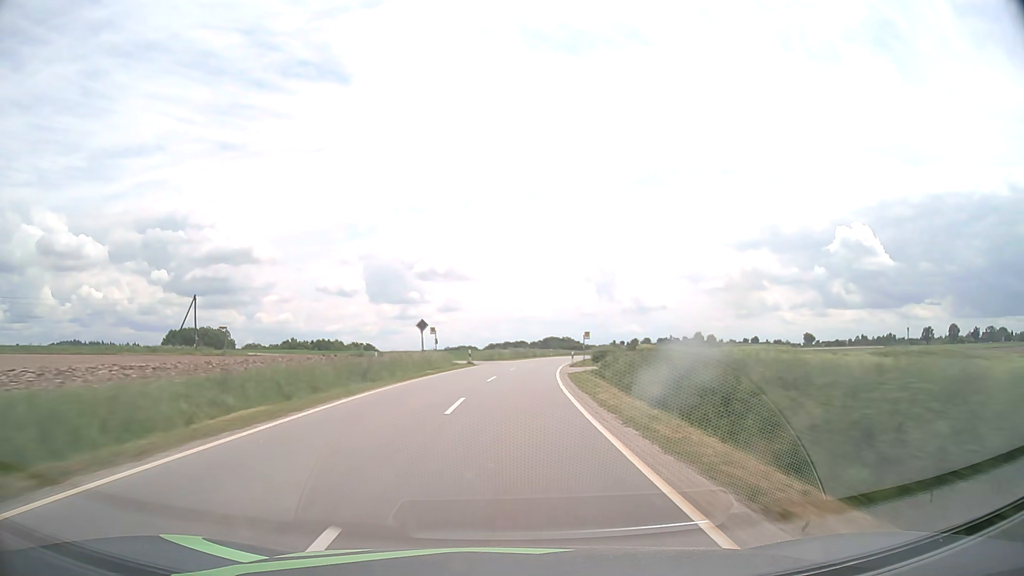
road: tertiary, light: Day
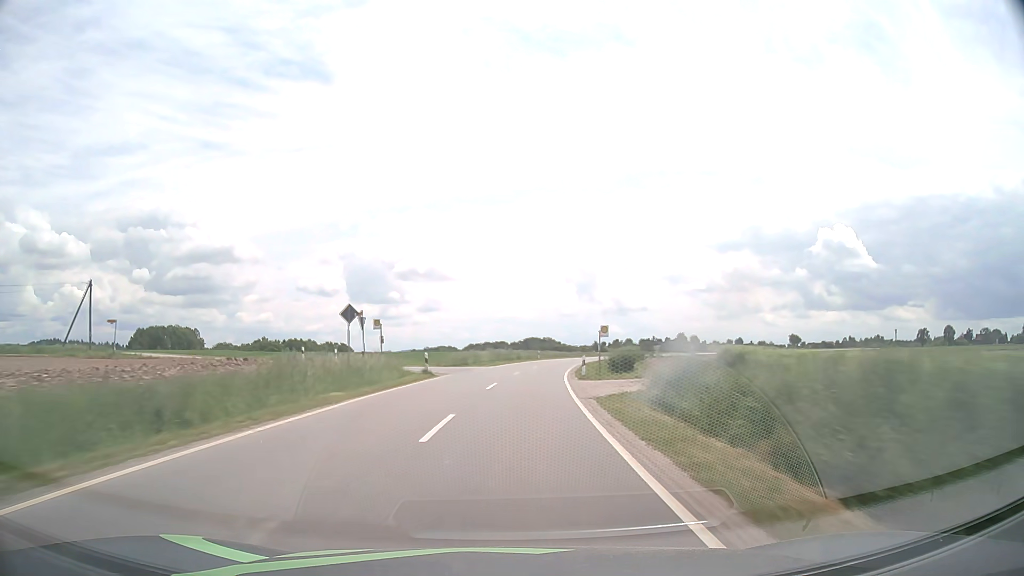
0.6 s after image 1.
(+0.2, +15.8) m; +2°
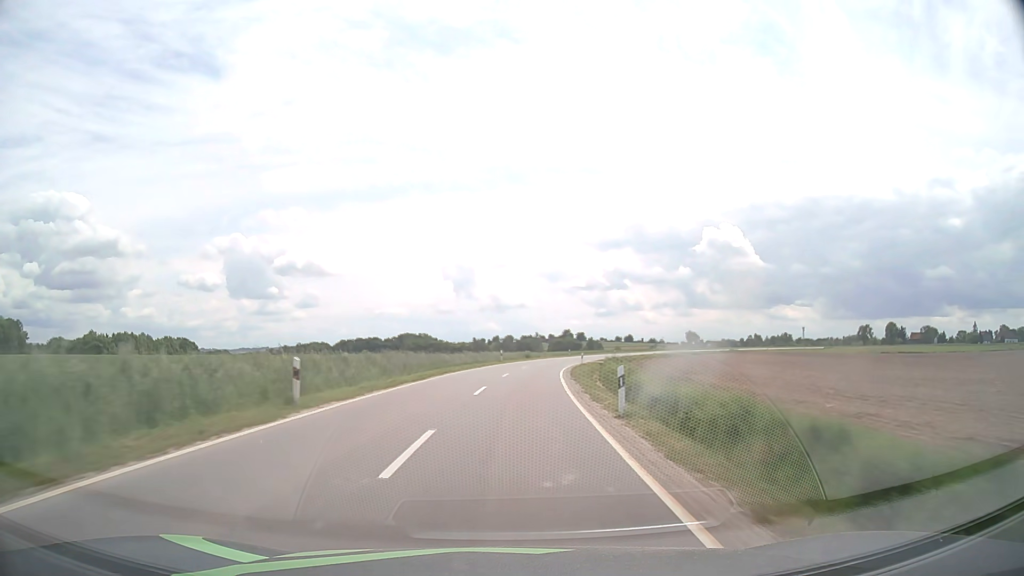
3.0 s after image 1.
(+5.6, +62.9) m; +10°
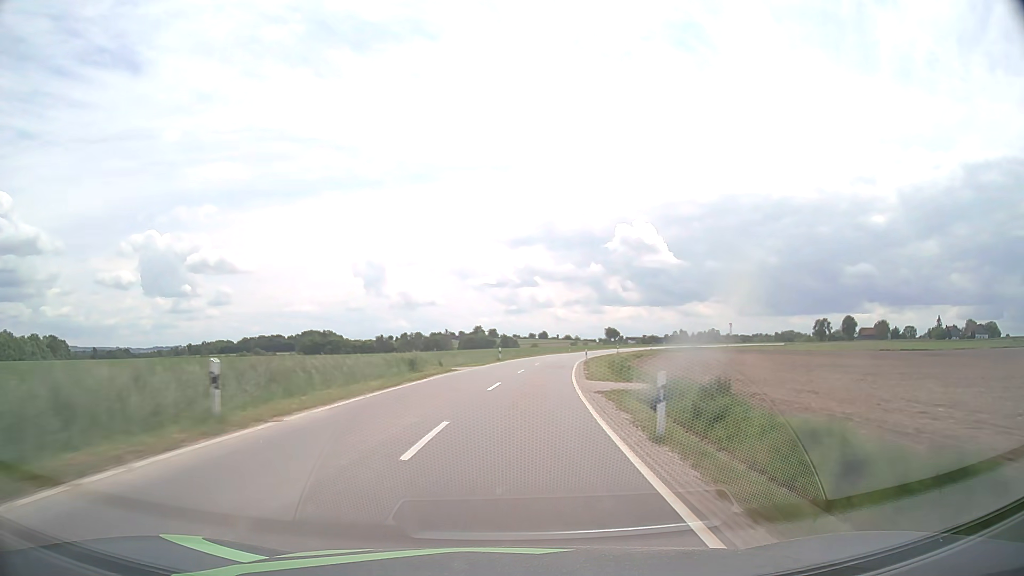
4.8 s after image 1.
(+2.9, +47.4) m; +7°
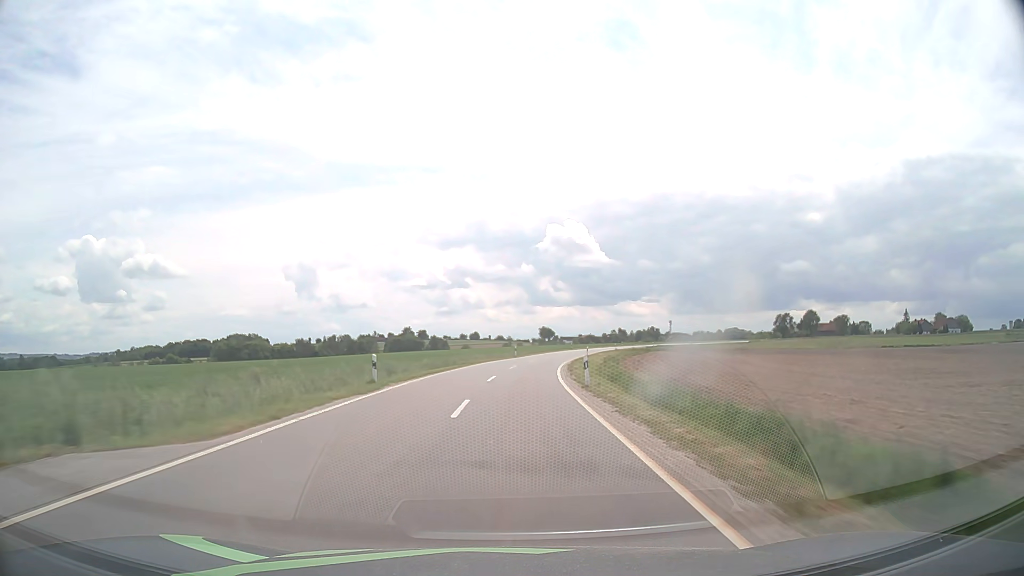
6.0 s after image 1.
(+1.7, +31.6) m; +6°
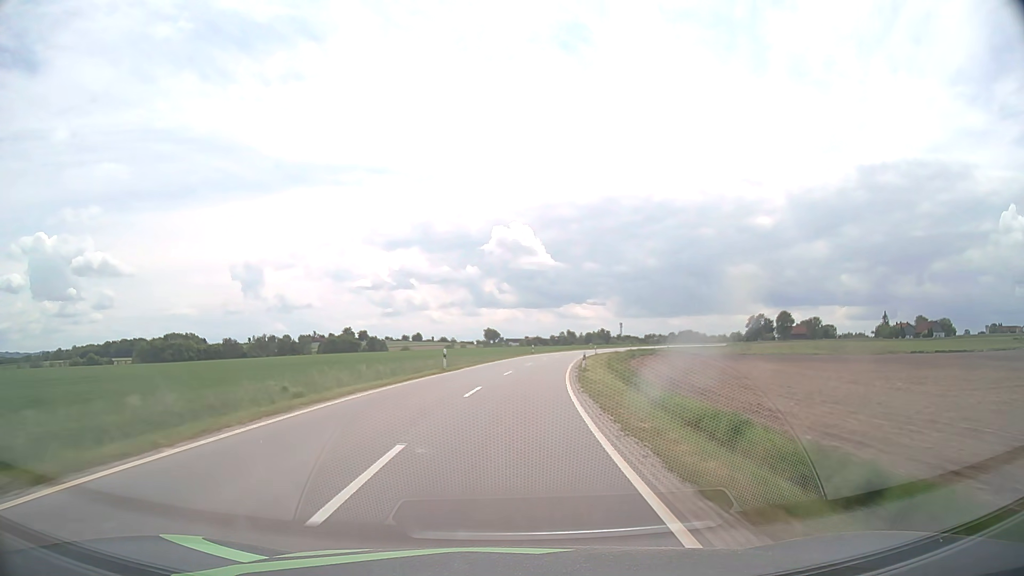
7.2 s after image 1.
(+1.3, +31.6) m; +5°
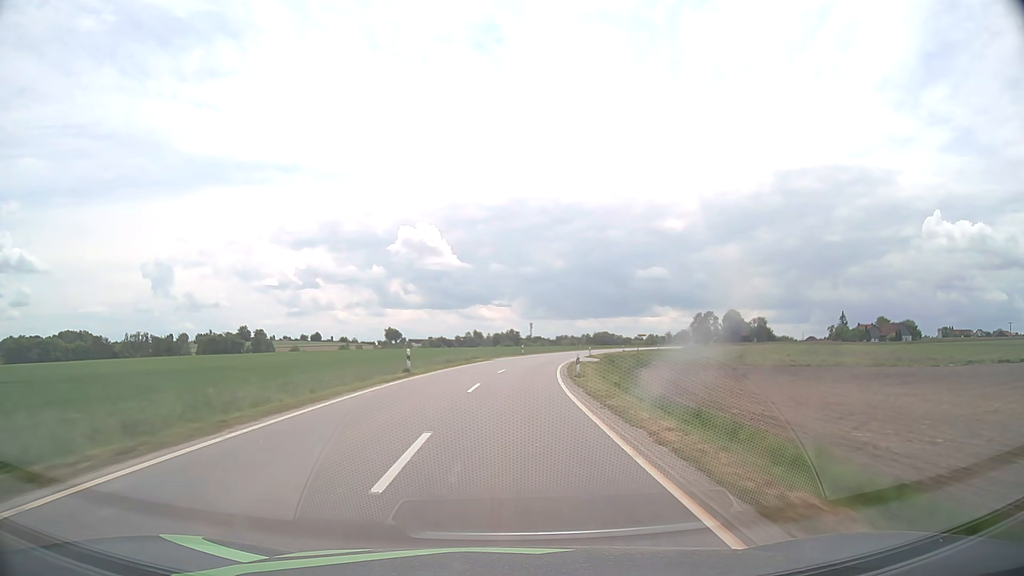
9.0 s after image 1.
(+3.2, +47.3) m; +8°
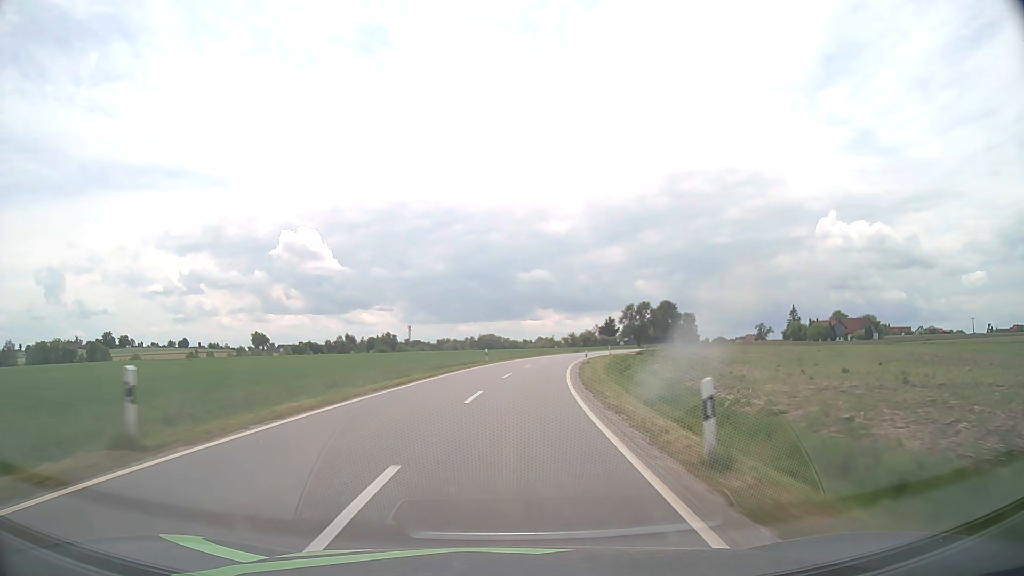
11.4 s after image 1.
(+5.3, +62.9) m; +10°
(0, +10) (+1, +20) (+1, +30) (+2, +40) (+4, +50) (+5, +60) (+7, +69) (+10, +79) (+12, +89) (+15, +99) m
